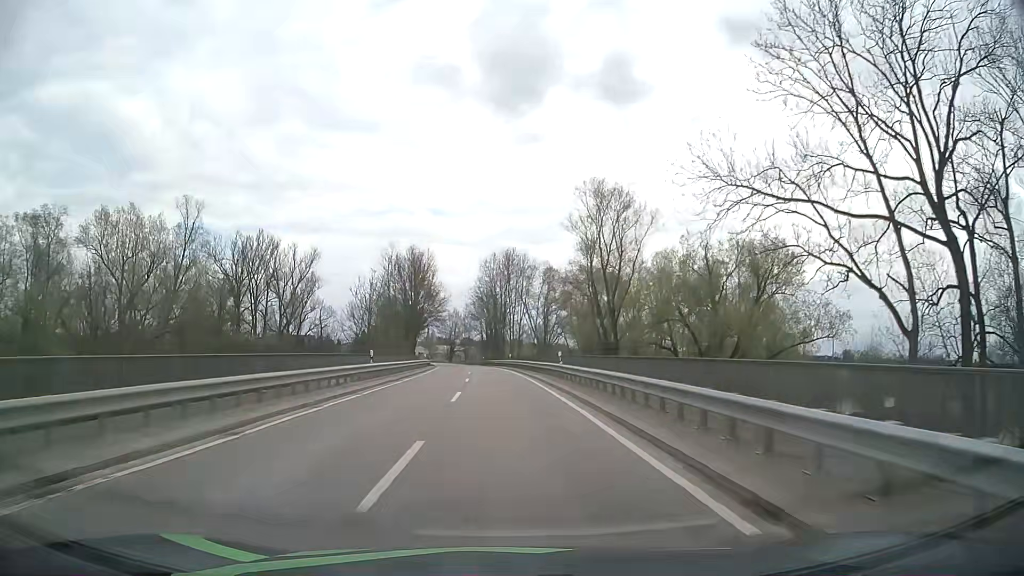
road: tertiary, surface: asphalt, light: Day
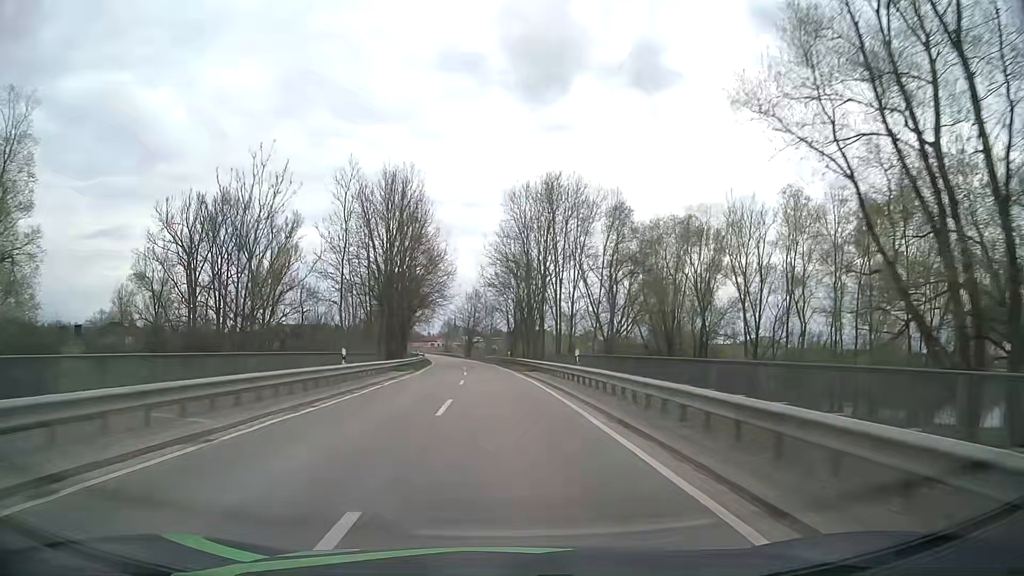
(-0.9, +40.4) m; -2°
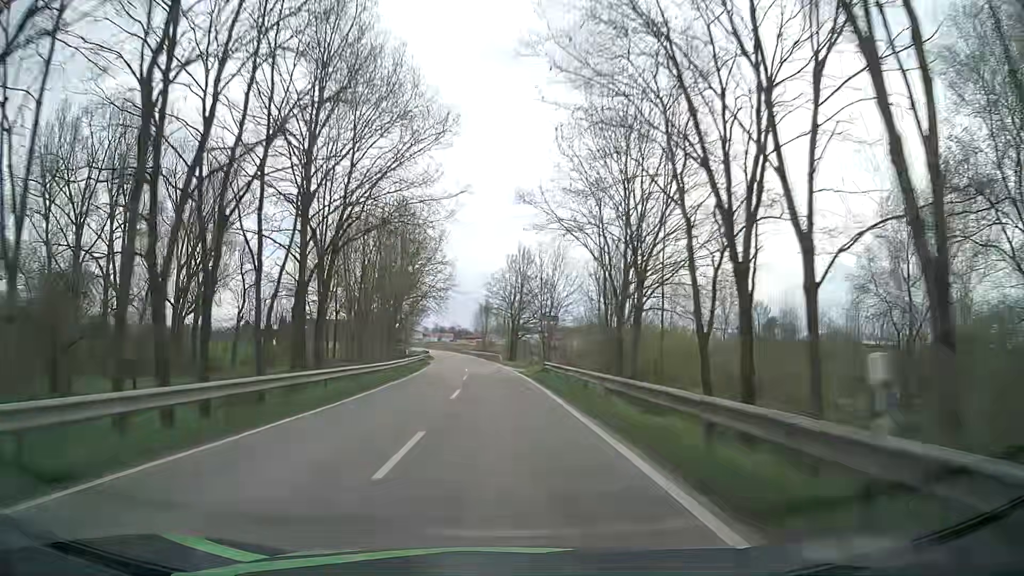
(-2.1, +54.9) m; -4°
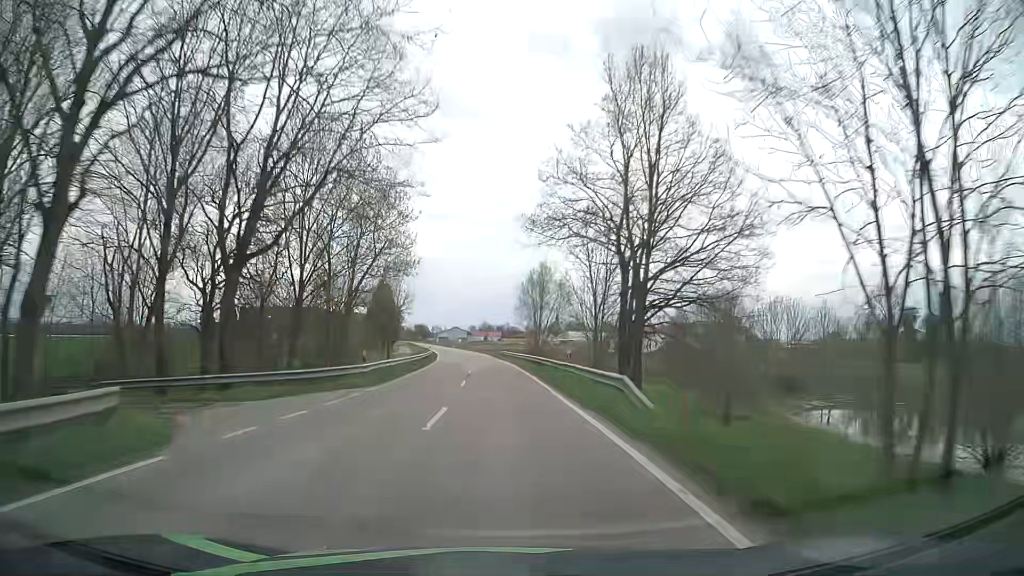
(-2.0, +56.5) m; -4°
(0, +10) (0, +20) (-1, +30) (-1, +40) (-2, +50) (-2, +60) (-3, +70) (-4, +80) (-5, +90) (-6, +100) m
